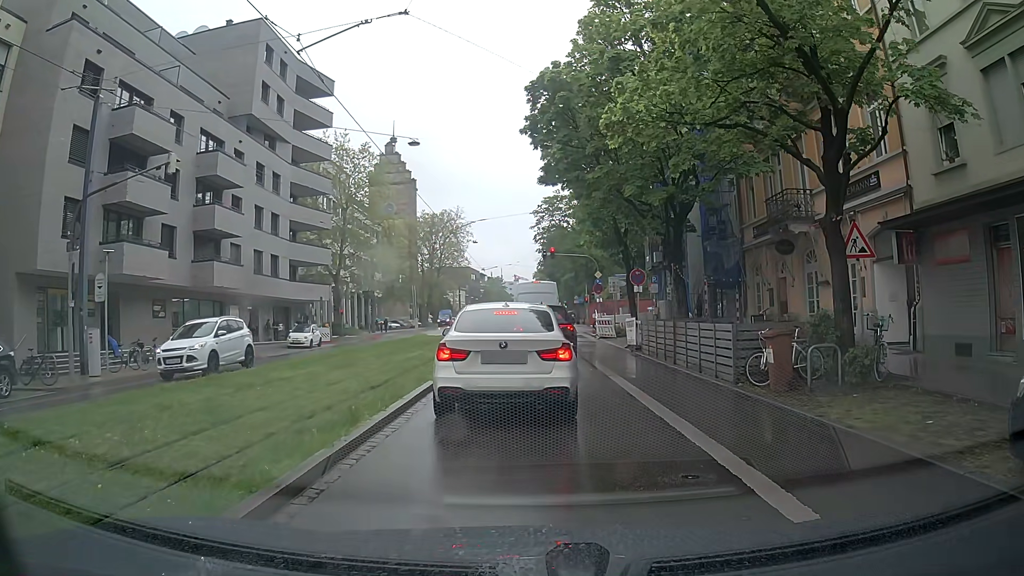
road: primary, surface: asphalt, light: Day
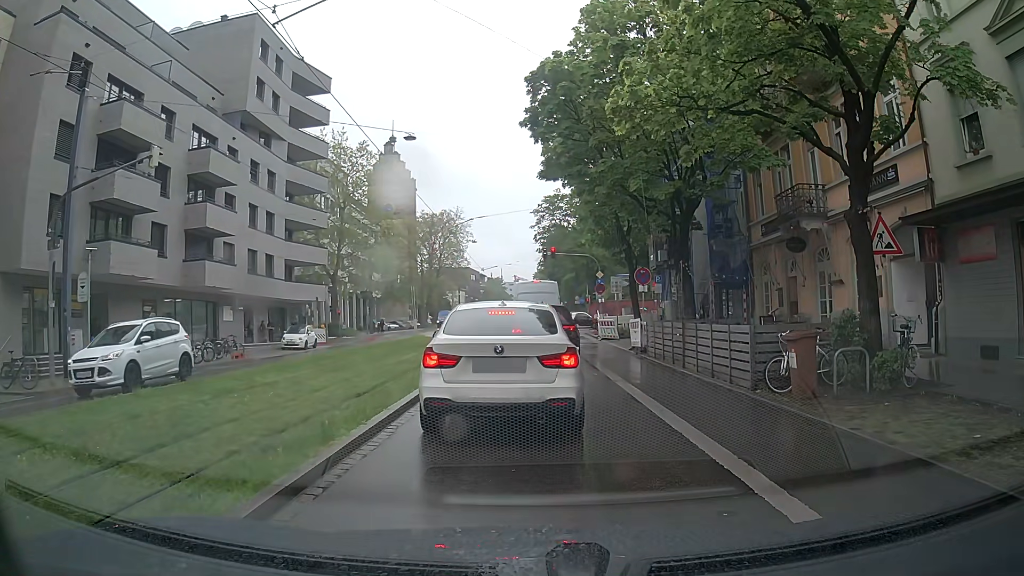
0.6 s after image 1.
(0.0, +1.0) m; 0°
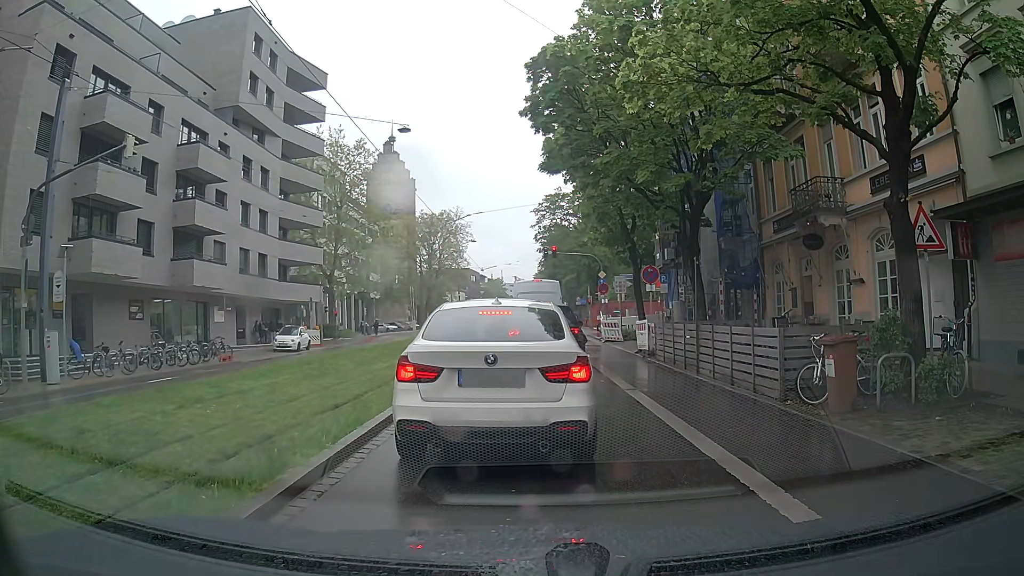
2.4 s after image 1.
(0.0, +1.3) m; 0°
